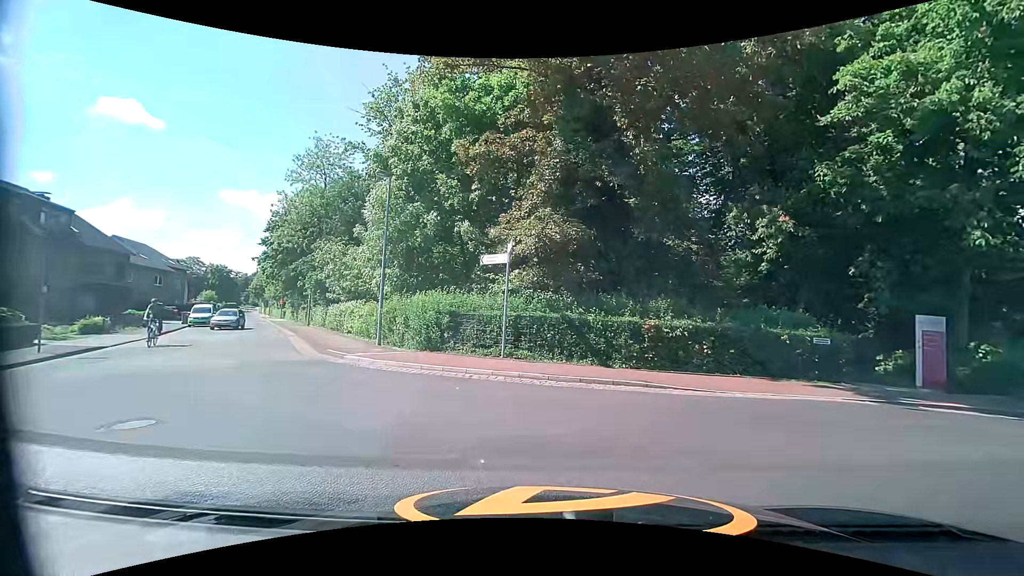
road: residential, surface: paving_stones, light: Day
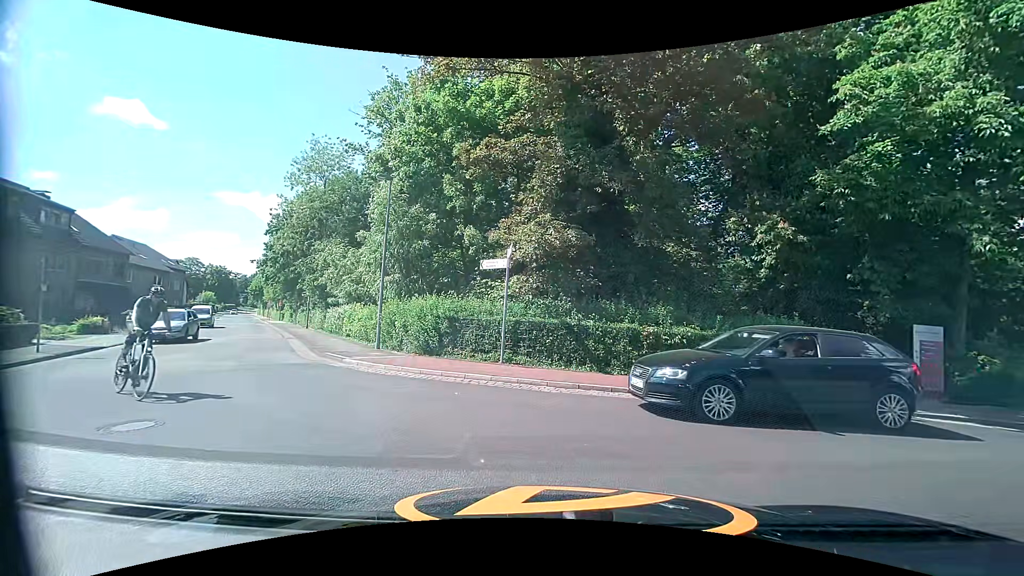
(0.0, +0.1) m; 0°
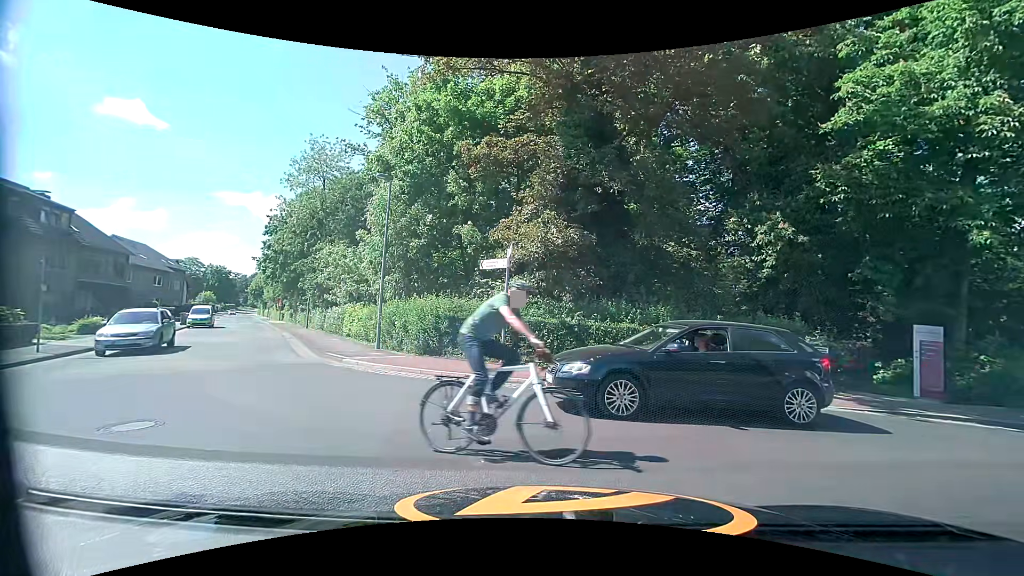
(0.0, 0.0) m; 0°
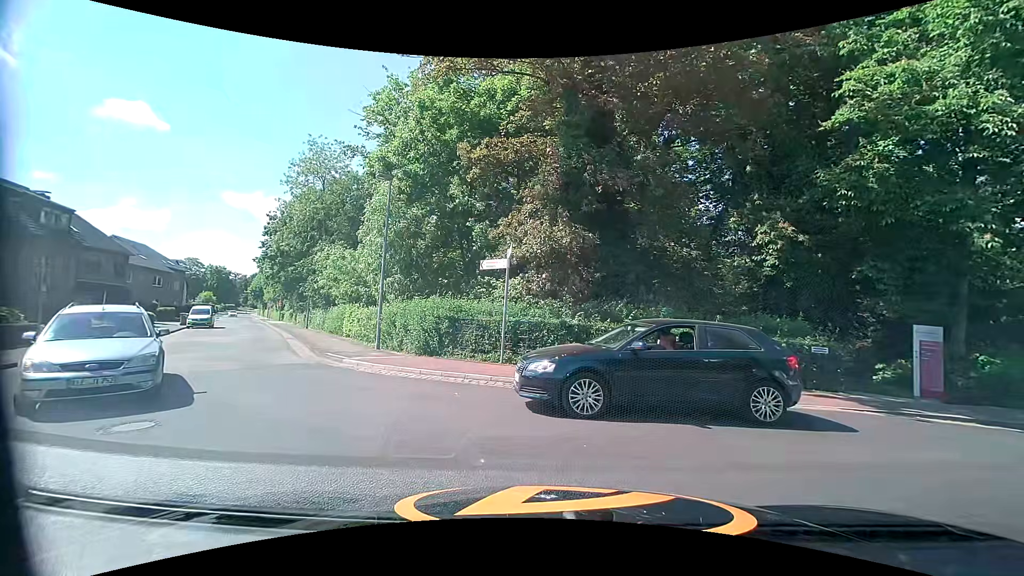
(0.0, 0.0) m; 0°
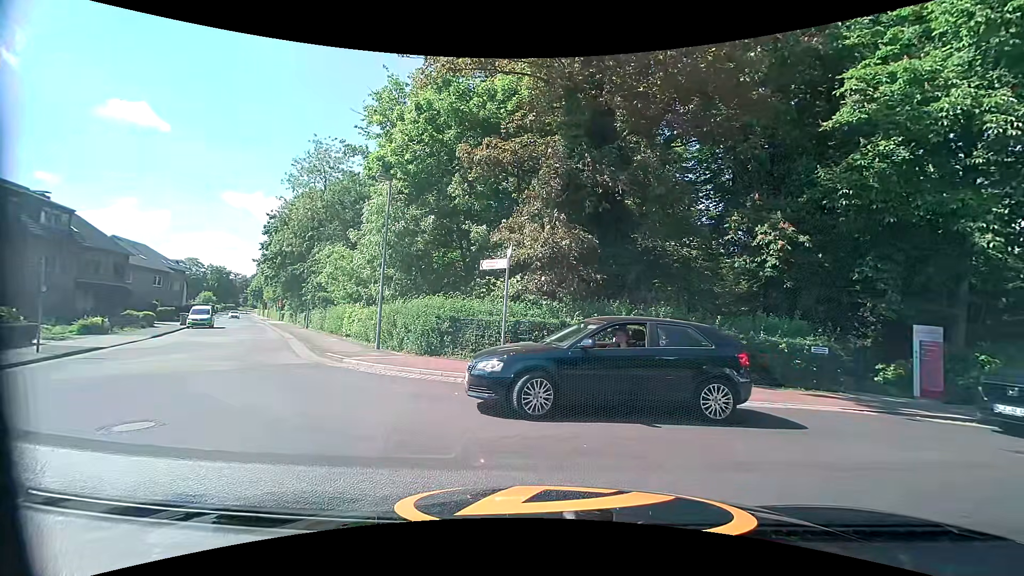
(0.0, 0.0) m; 0°
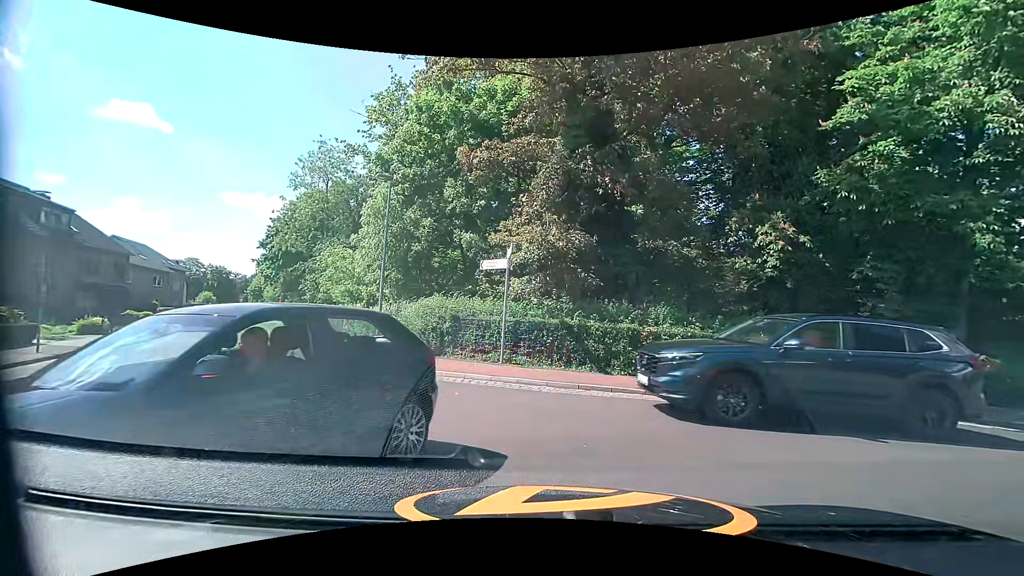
(0.0, 0.0) m; 0°
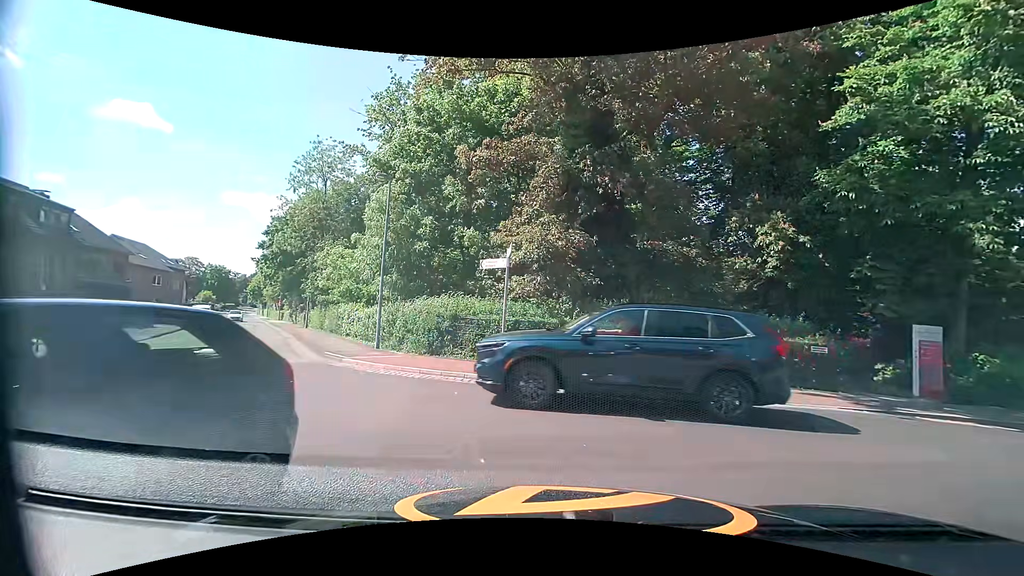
(0.0, 0.0) m; 0°
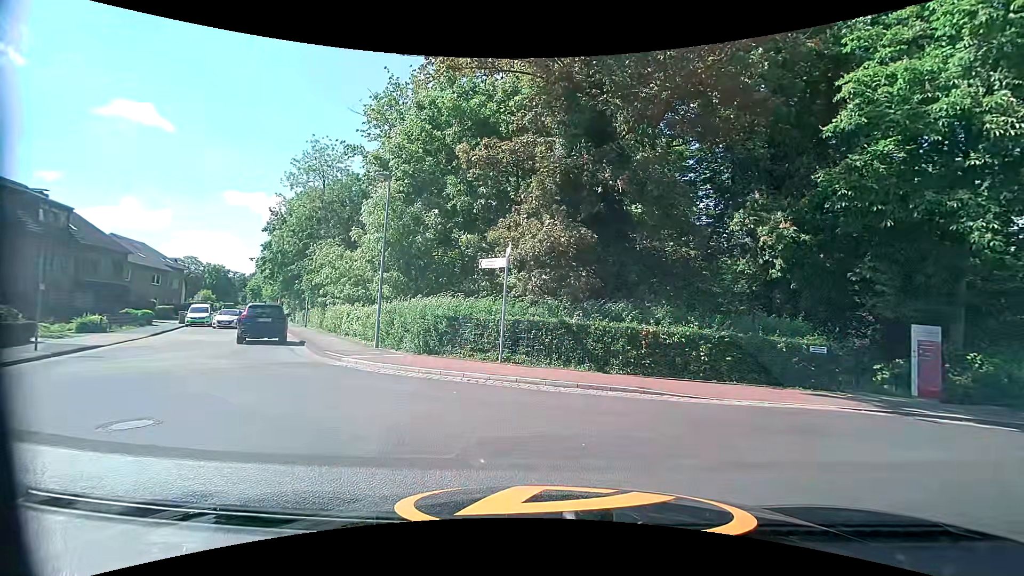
(0.0, 0.0) m; 0°
